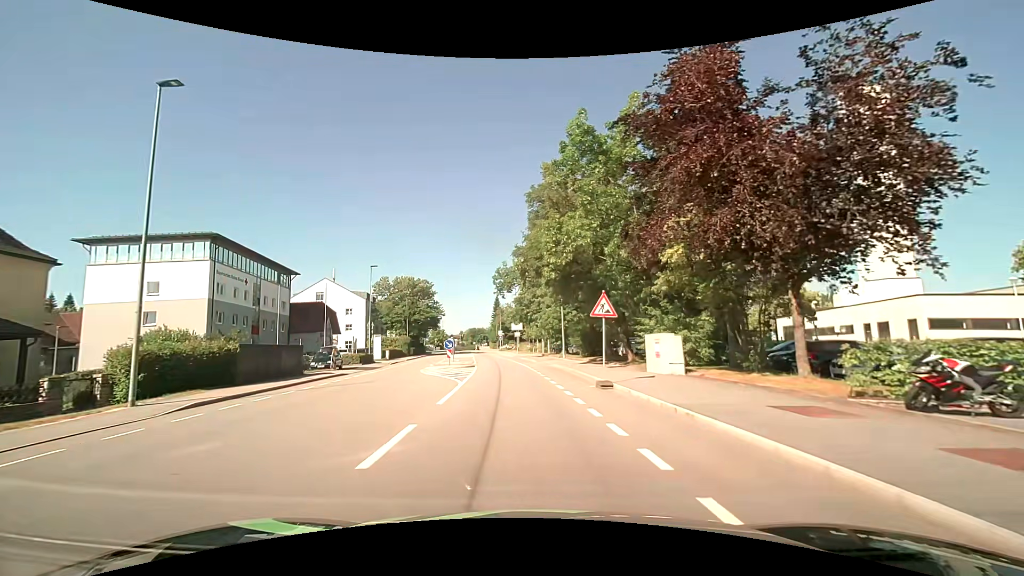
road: tertiary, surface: asphalt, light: Day
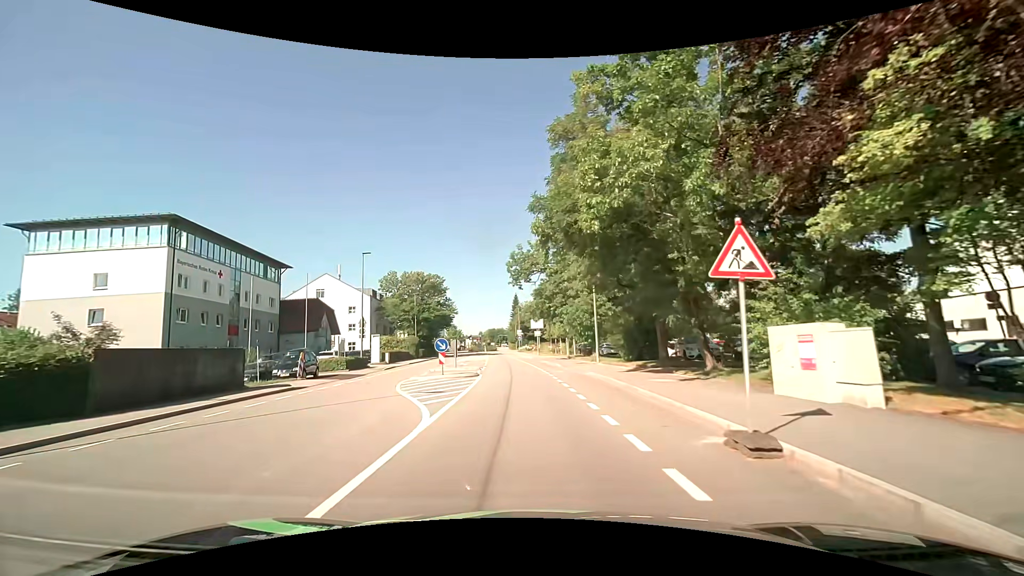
(-0.2, +9.0) m; -3°
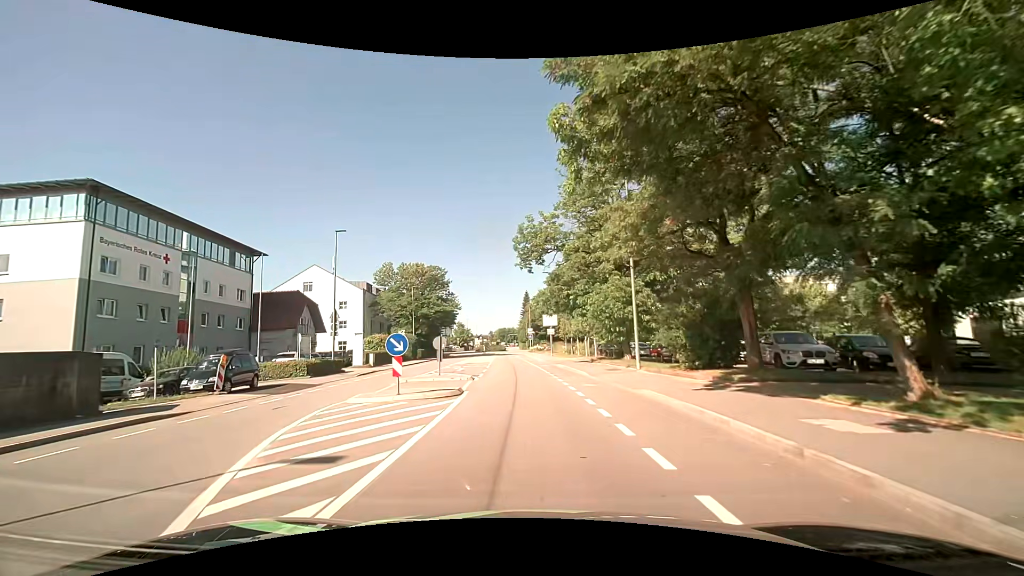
(-0.1, +9.0) m; 0°
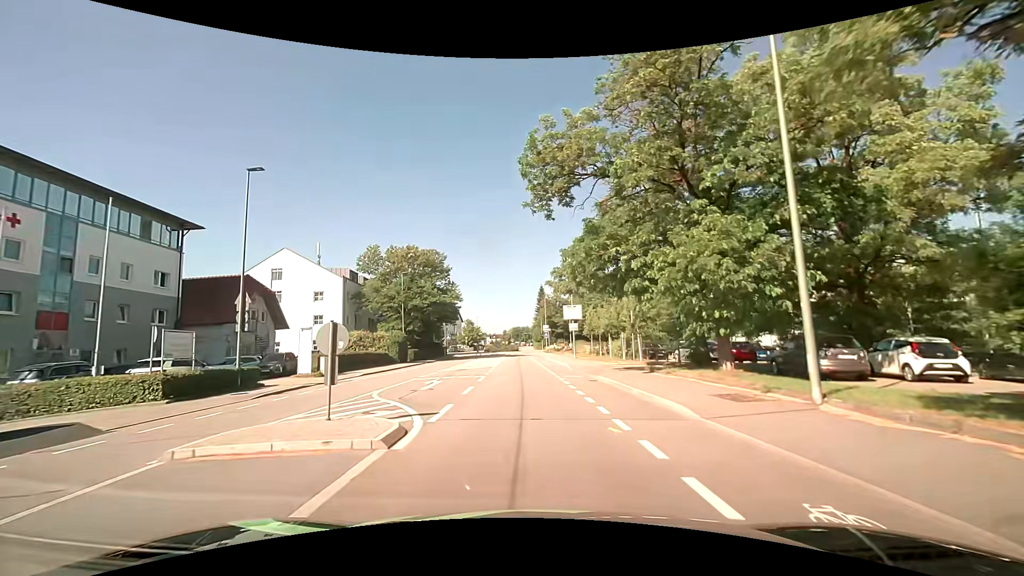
(-0.3, +13.4) m; -2°
